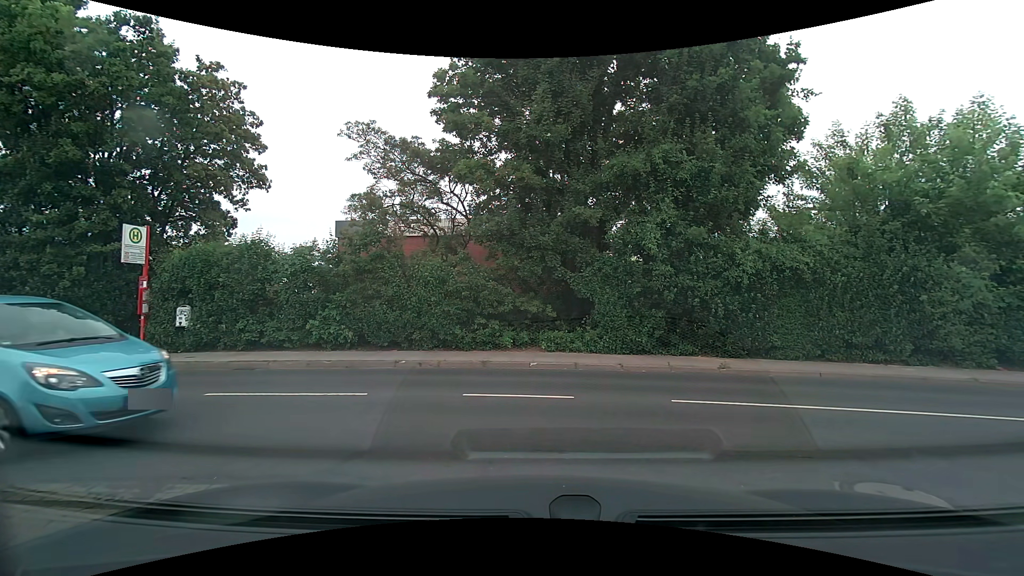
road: service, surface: paving_stones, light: Day
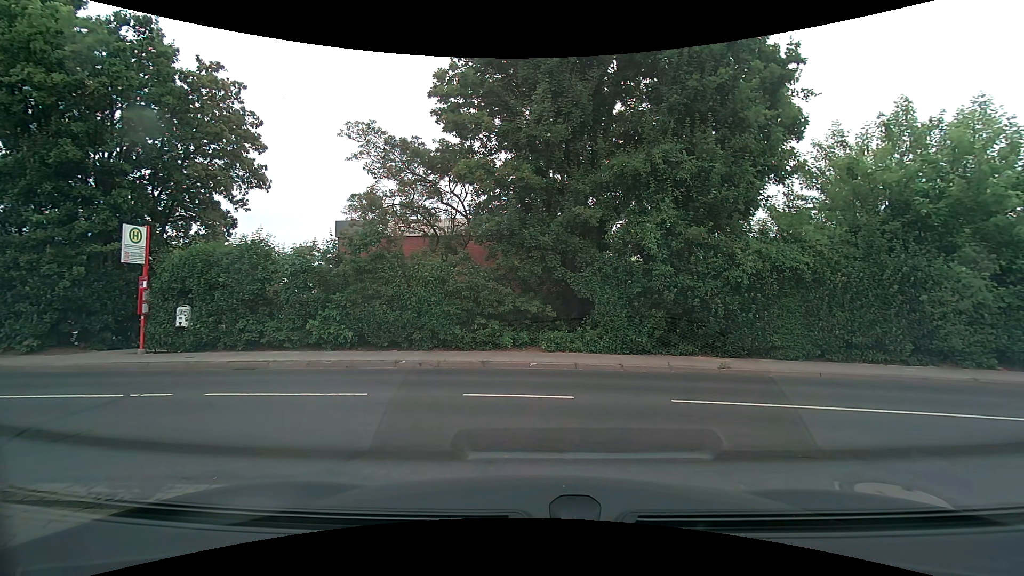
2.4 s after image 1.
(0.0, 0.0) m; 0°
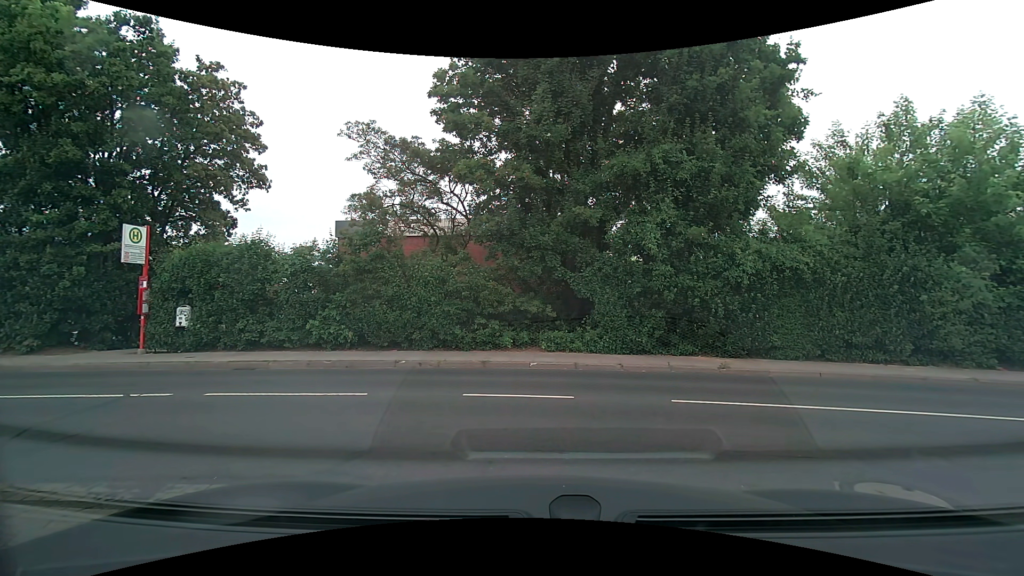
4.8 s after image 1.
(0.0, 0.0) m; 0°
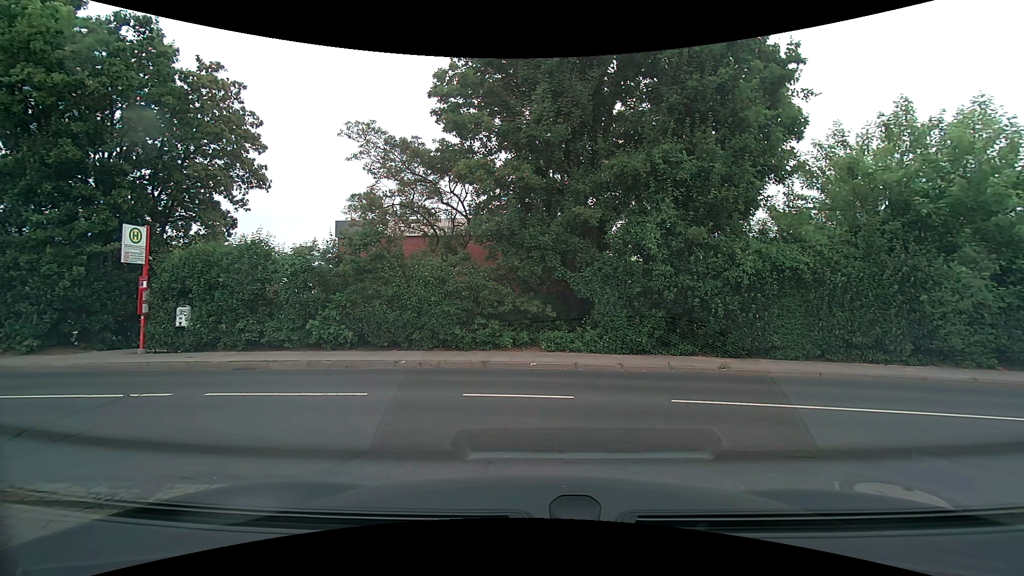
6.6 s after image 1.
(0.0, 0.0) m; 0°
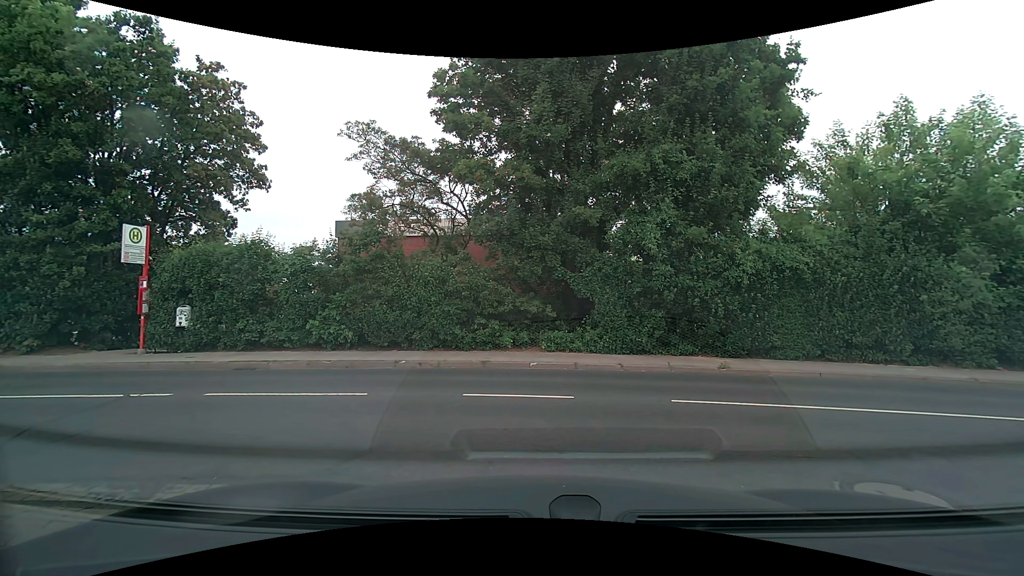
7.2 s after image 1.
(0.0, 0.0) m; 0°
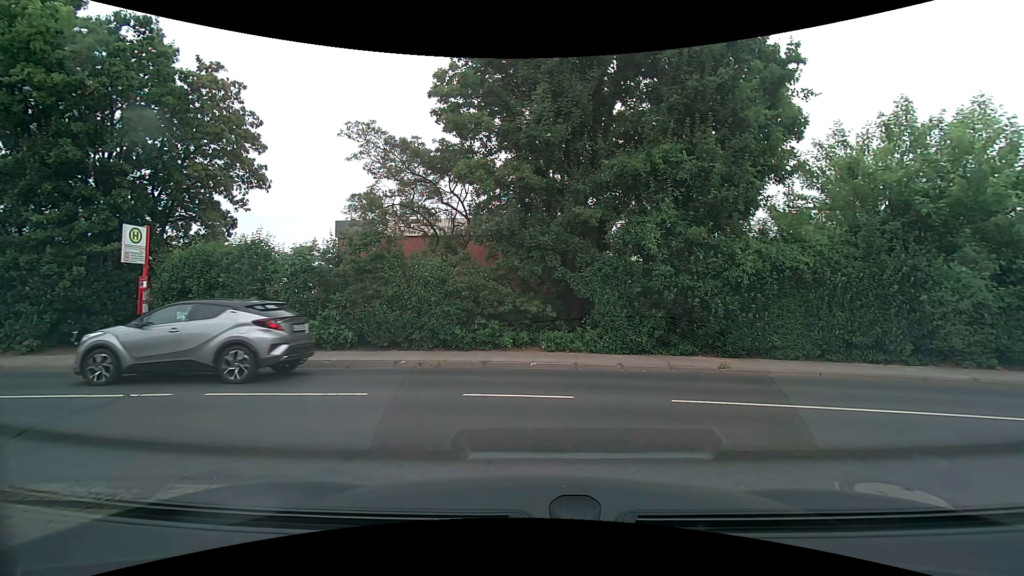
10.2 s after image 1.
(0.0, 0.0) m; 0°
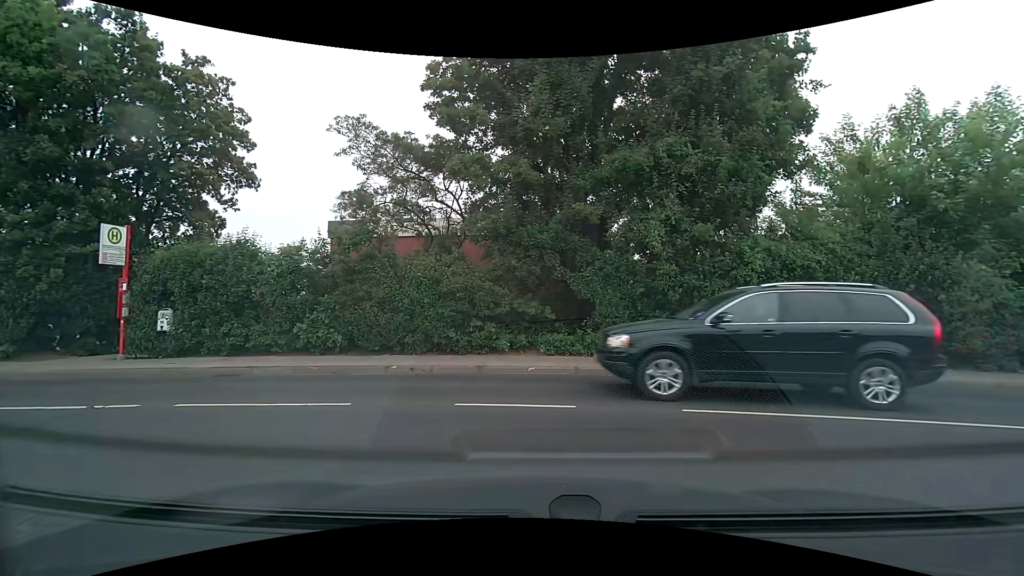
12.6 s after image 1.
(0.0, +0.6) m; 0°
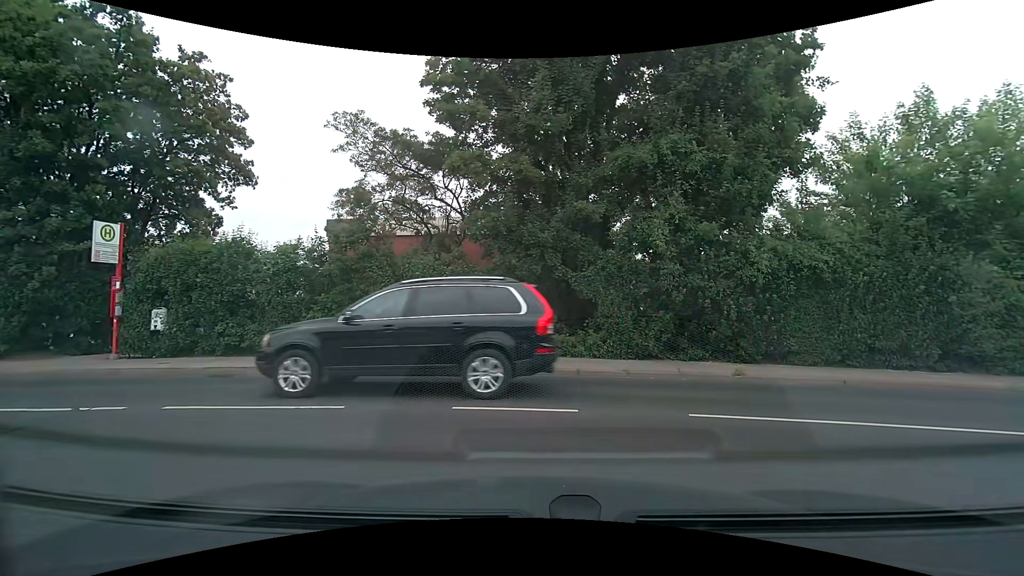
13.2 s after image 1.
(0.0, +0.2) m; 0°
